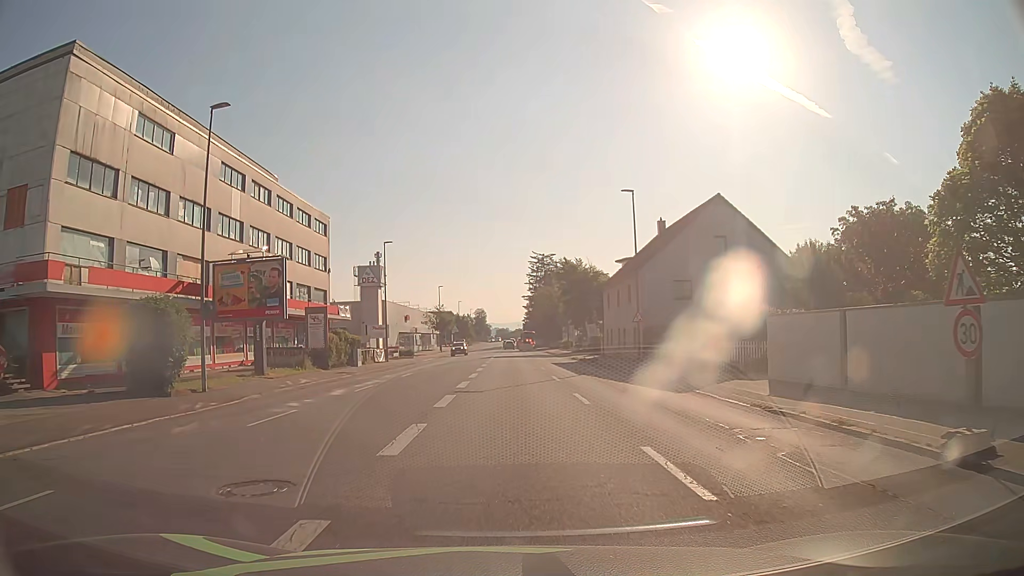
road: tertiary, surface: asphalt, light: Day
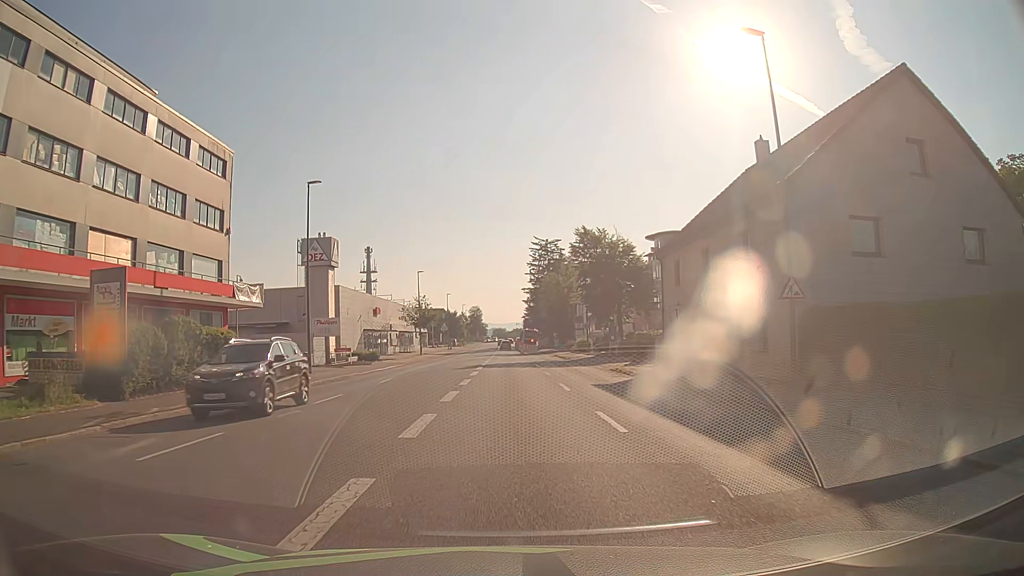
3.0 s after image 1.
(+0.1, +22.5) m; 0°
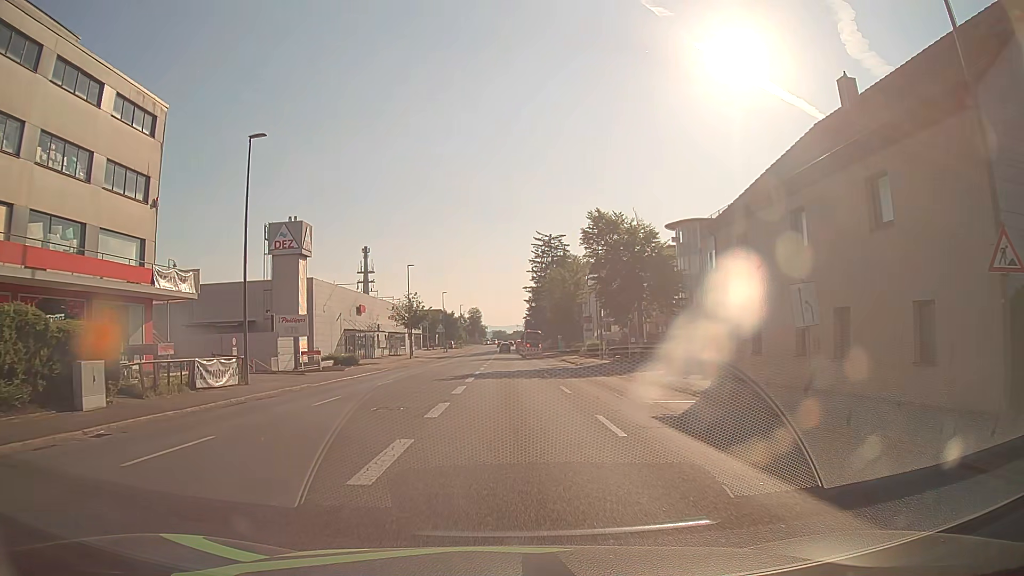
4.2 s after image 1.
(0.0, +9.1) m; +1°
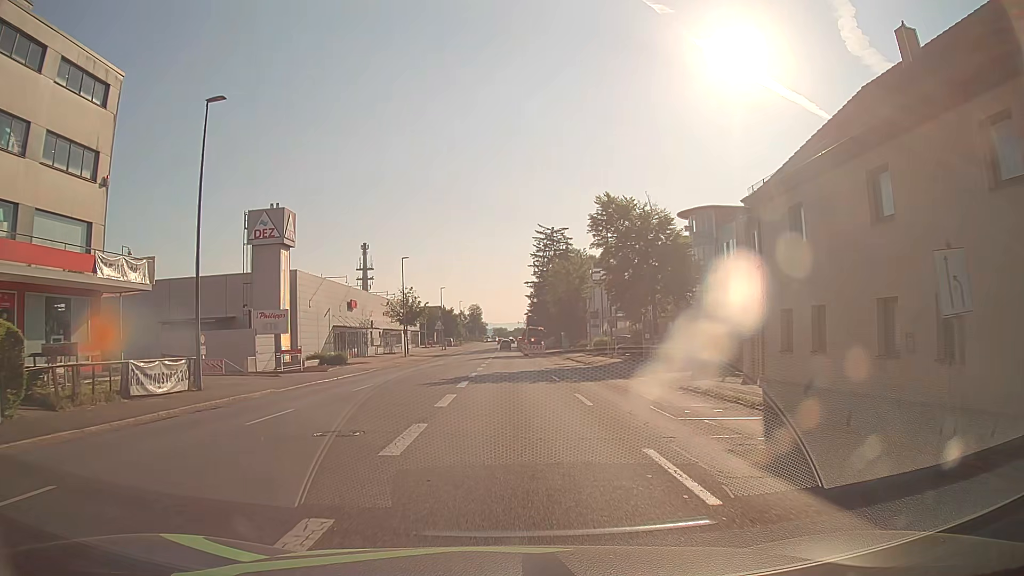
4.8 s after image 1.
(0.0, +4.5) m; 0°
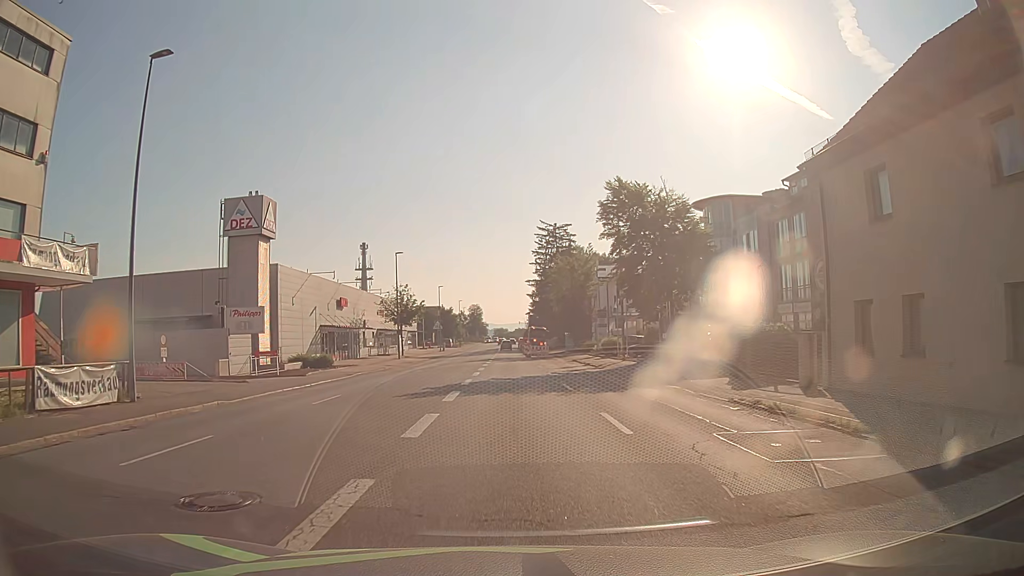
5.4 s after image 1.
(0.0, +4.6) m; 0°
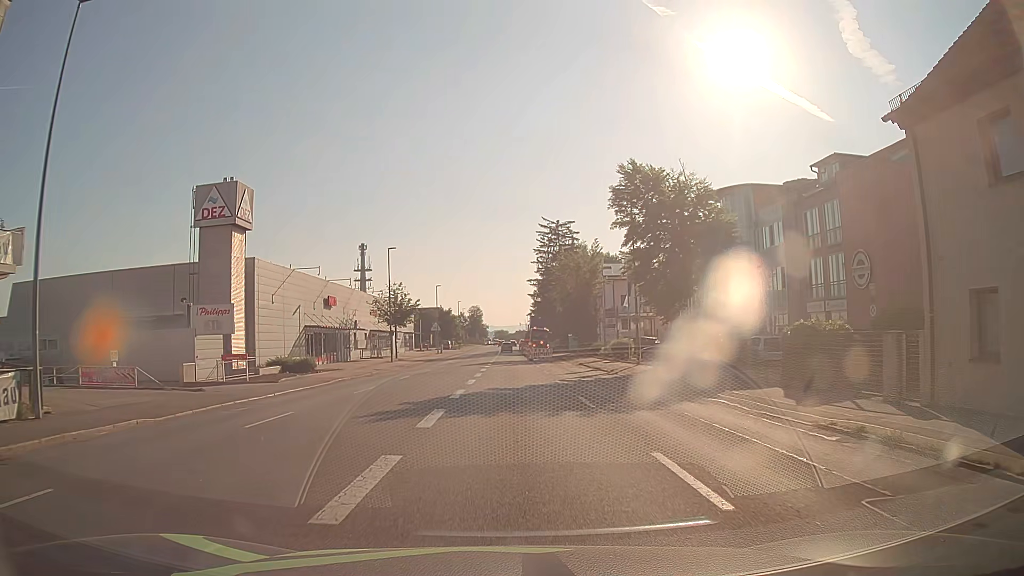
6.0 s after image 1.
(0.0, +4.6) m; -1°
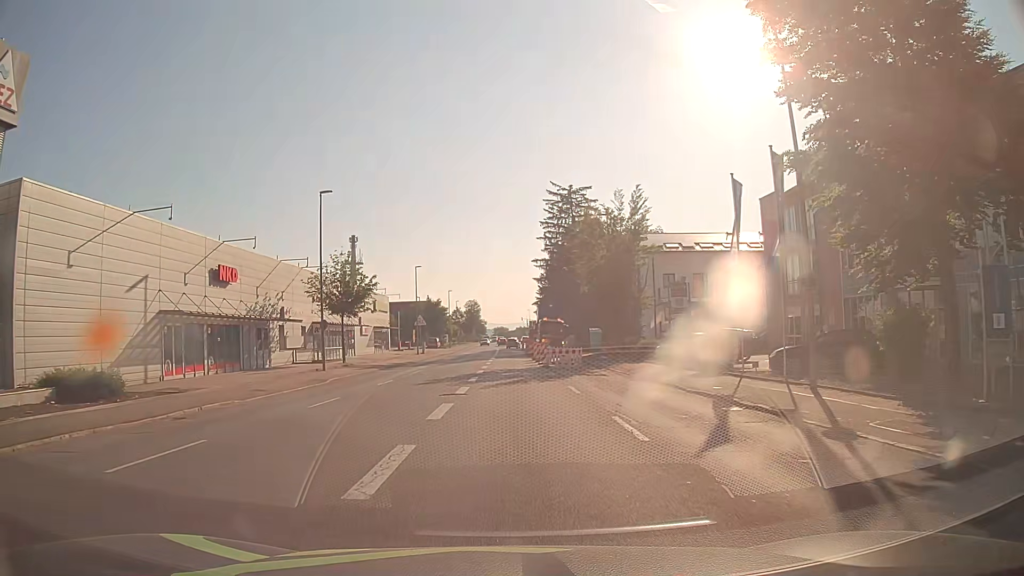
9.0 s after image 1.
(+0.1, +23.1) m; 0°
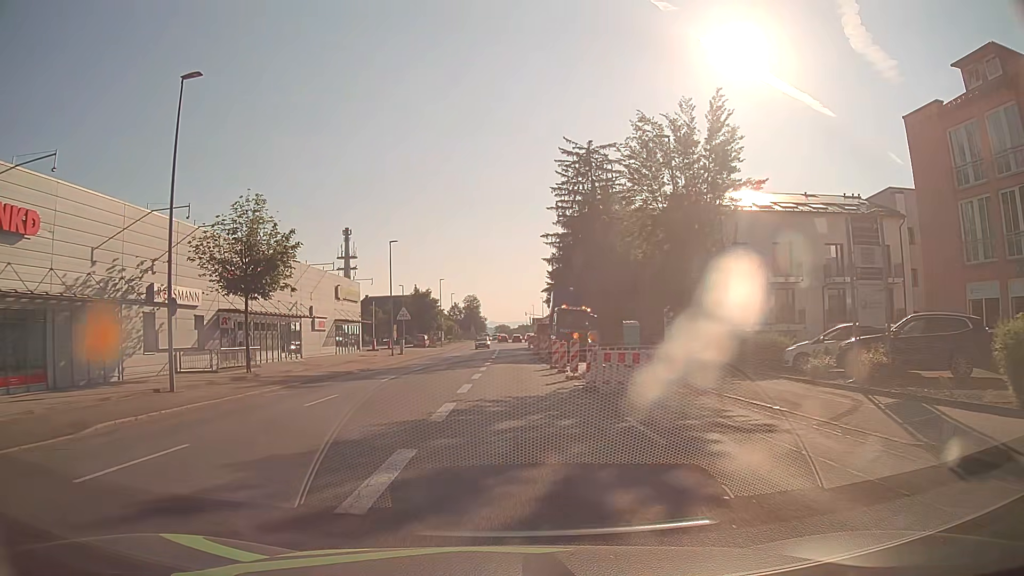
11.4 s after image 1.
(-0.1, +18.7) m; -1°
(0, +10) (0, +20) (0, +30) (0, +40) (0, +50) (0, +60) (0, +70) (0, +80) (0, +90) (0, +100) m
